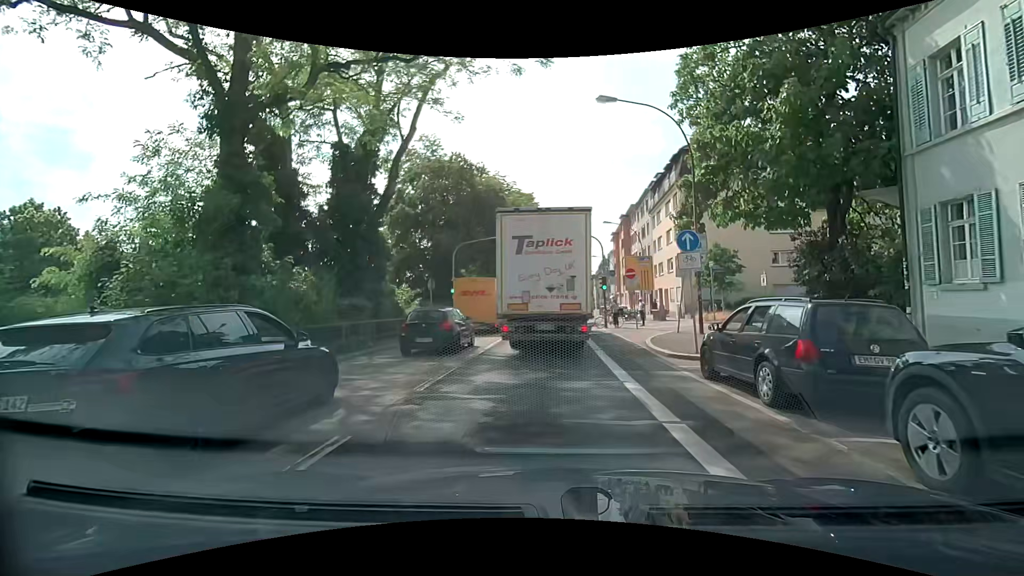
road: primary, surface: asphalt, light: Day
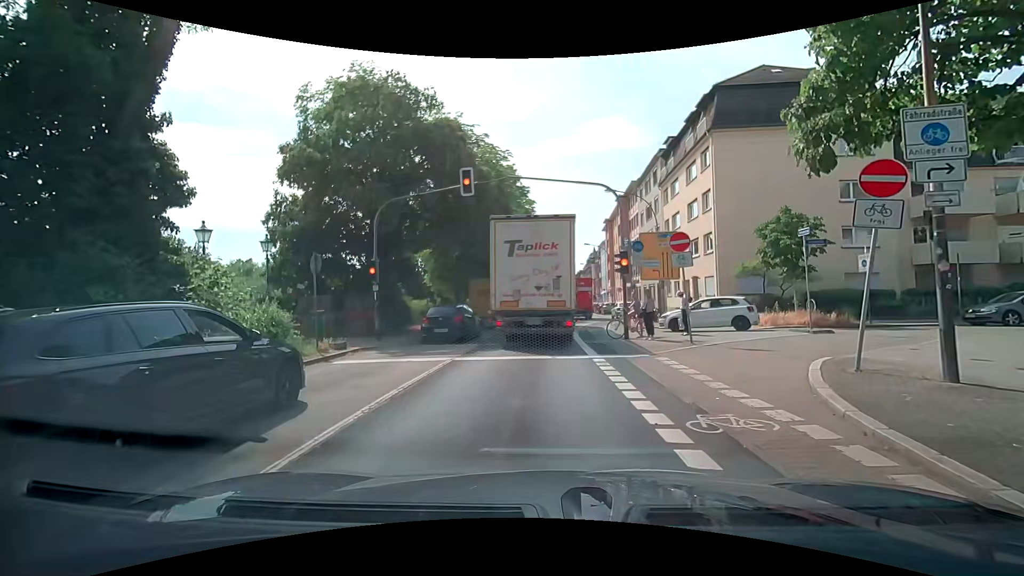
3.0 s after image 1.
(0.0, +12.2) m; -1°
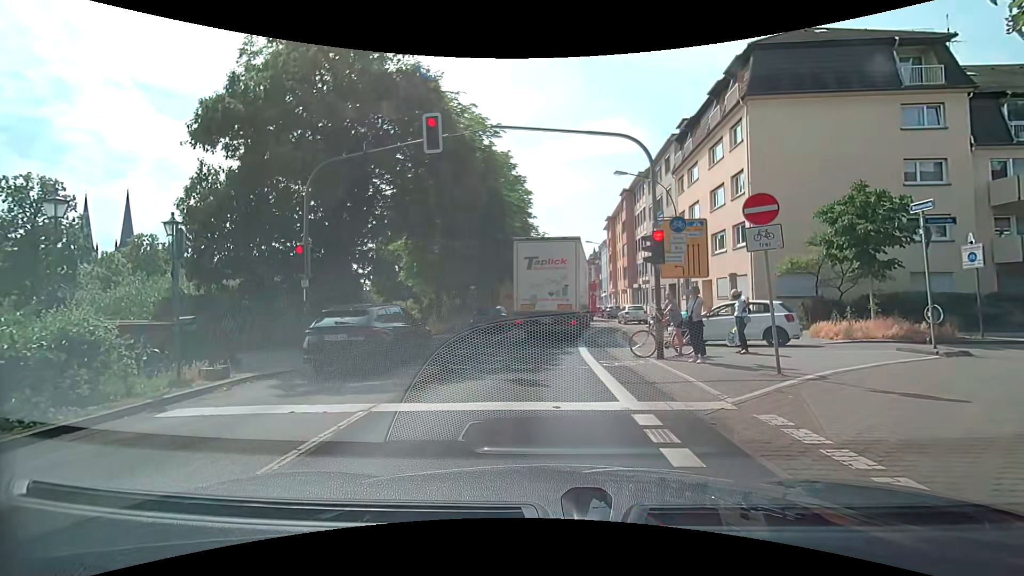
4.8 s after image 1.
(+0.2, +5.3) m; +3°
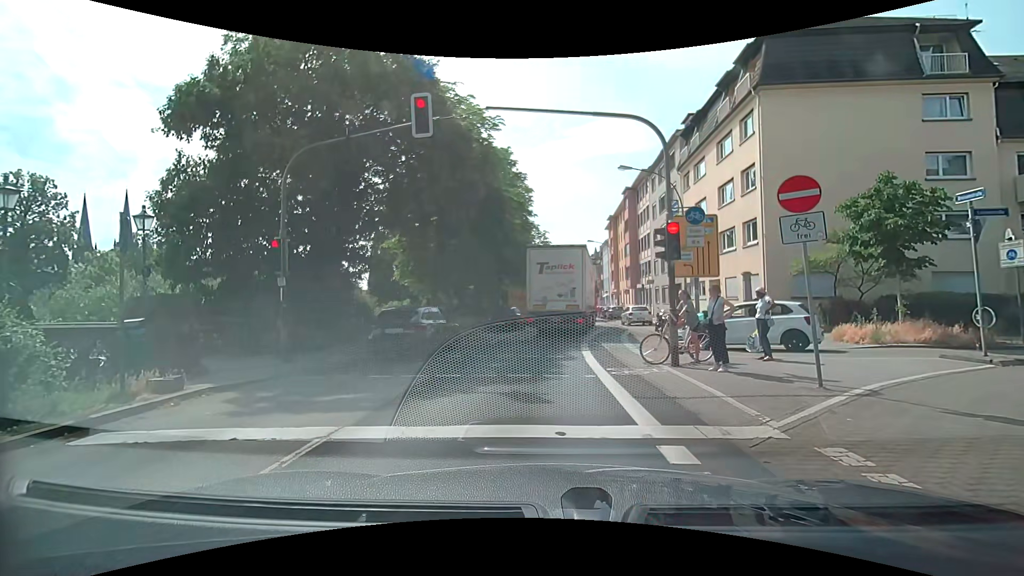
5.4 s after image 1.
(0.0, +1.2) m; 0°
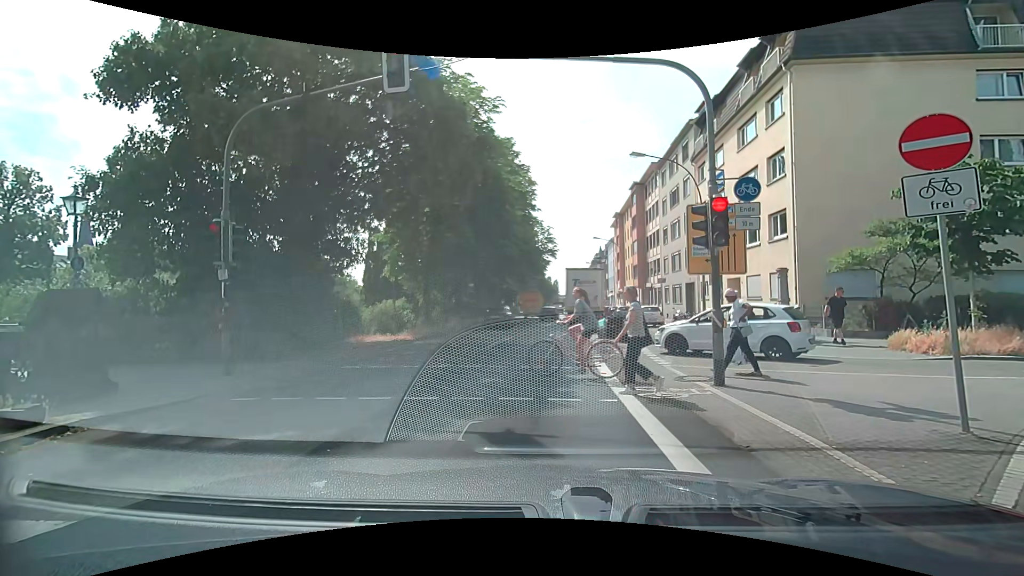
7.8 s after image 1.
(-0.1, +2.3) m; -2°
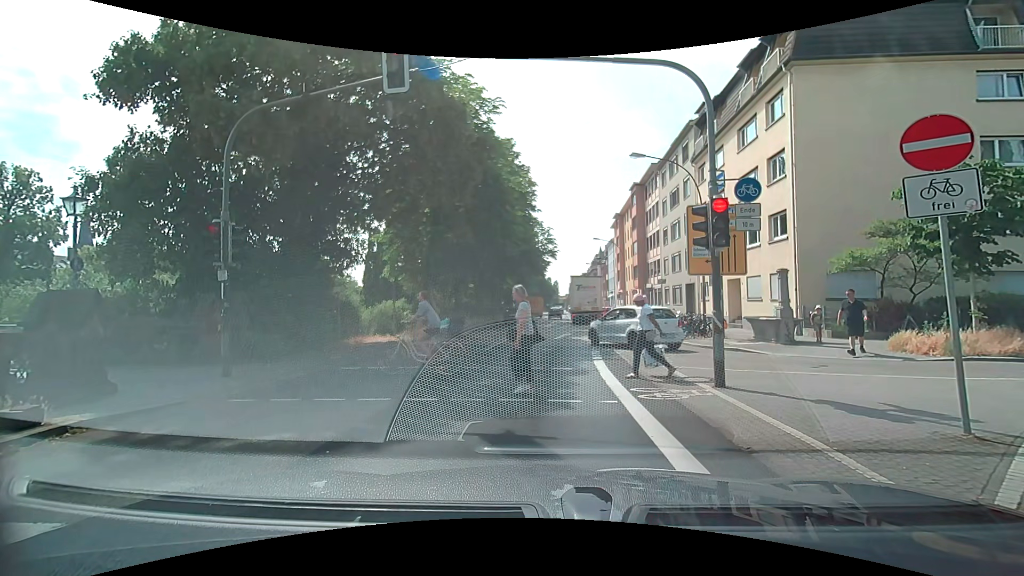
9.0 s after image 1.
(0.0, +0.1) m; 0°
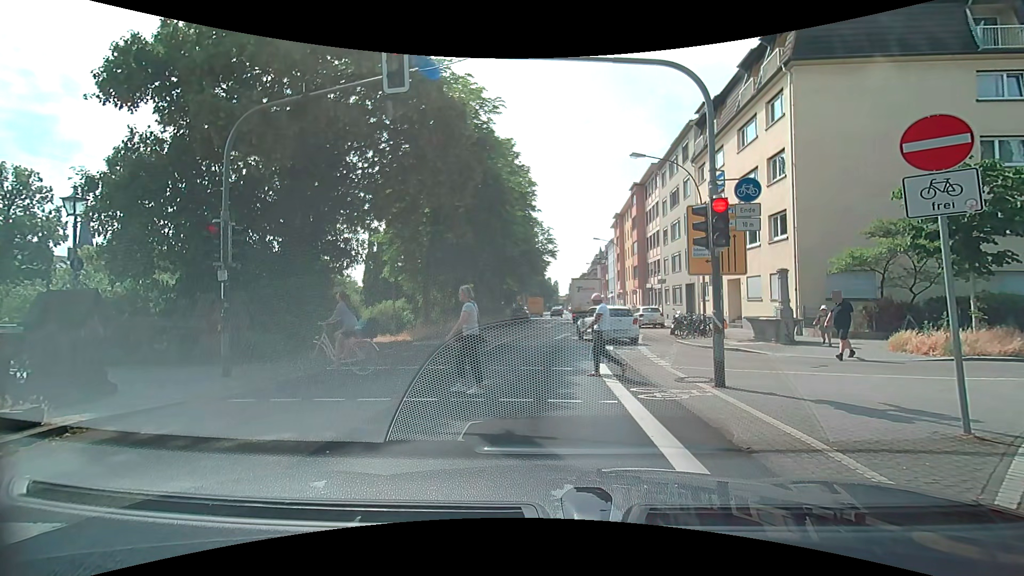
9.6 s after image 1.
(0.0, 0.0) m; 0°
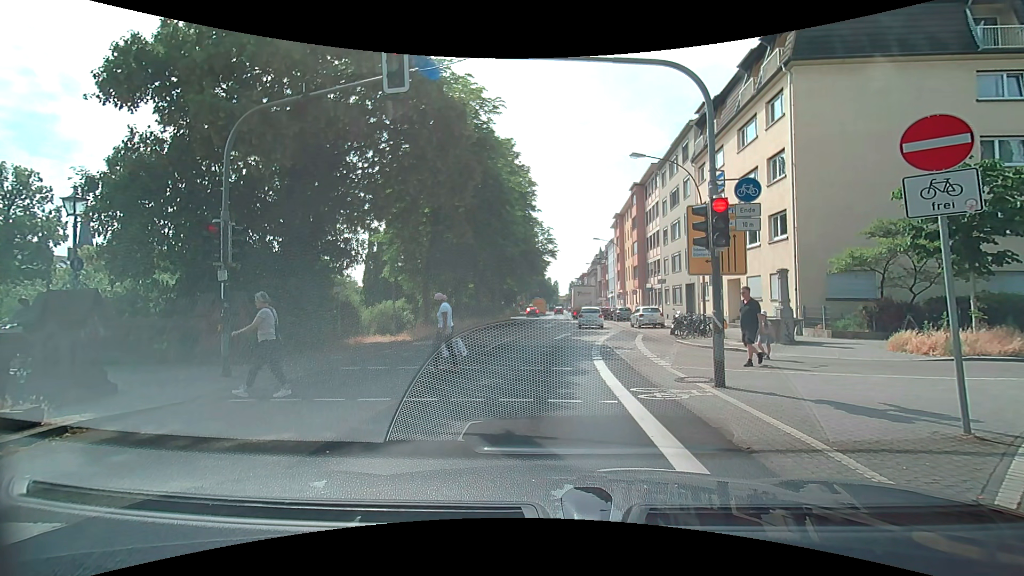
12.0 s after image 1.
(0.0, 0.0) m; 0°
(0, +10) (+1, +20) (+3, +30) (+4, +40) (+6, +50) (+6, +60) (+7, +70) (+7, +80) (+8, +90) (+9, +100) m
